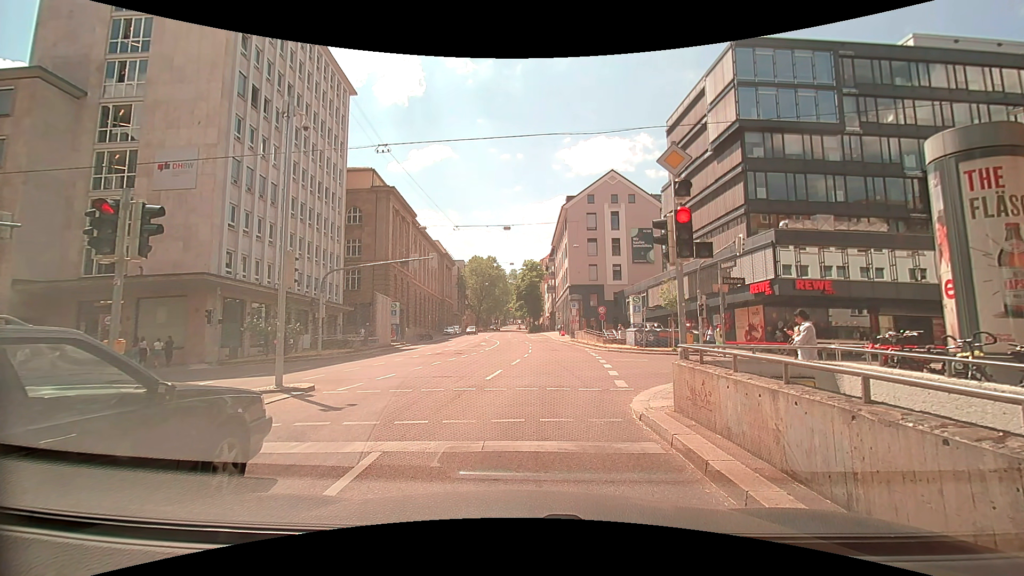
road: secondary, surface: asphalt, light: Day
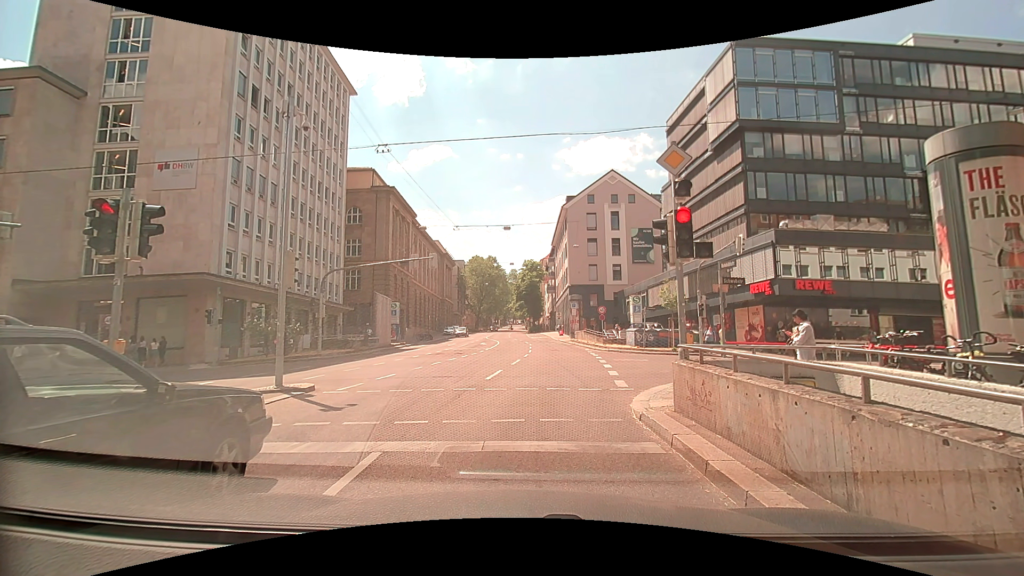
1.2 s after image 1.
(0.0, 0.0) m; 0°
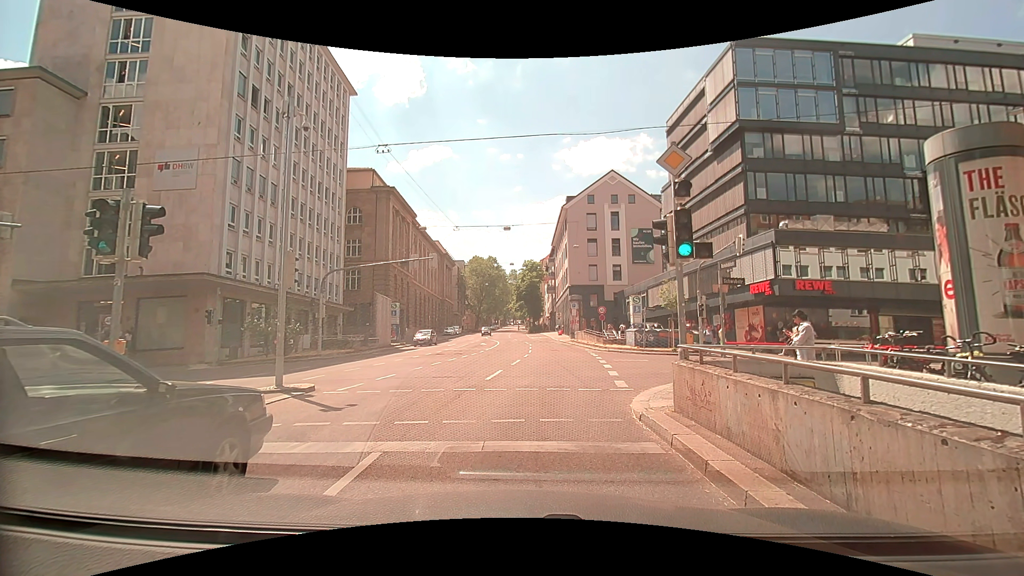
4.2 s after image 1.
(0.0, 0.0) m; 0°
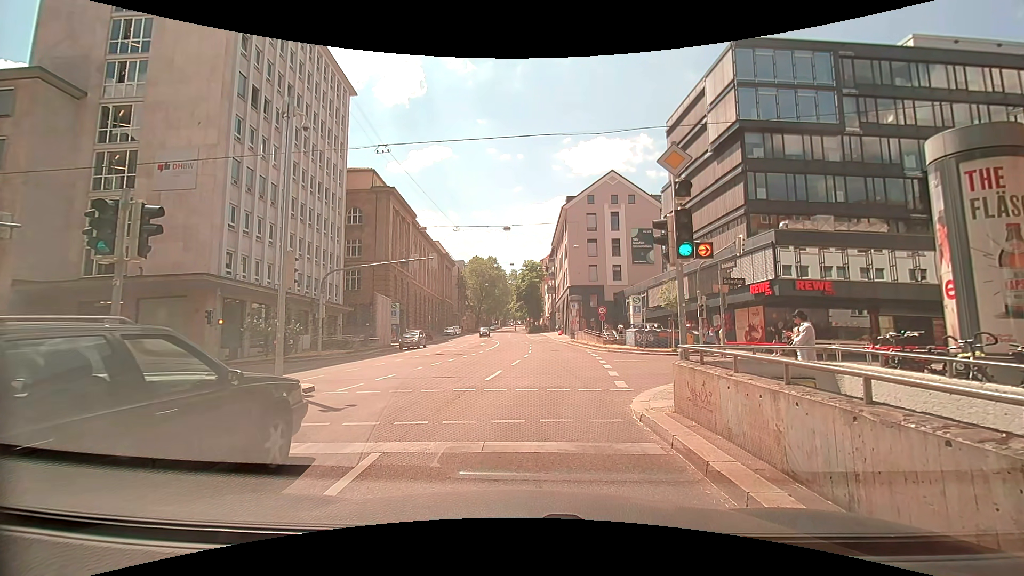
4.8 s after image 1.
(0.0, 0.0) m; 0°
